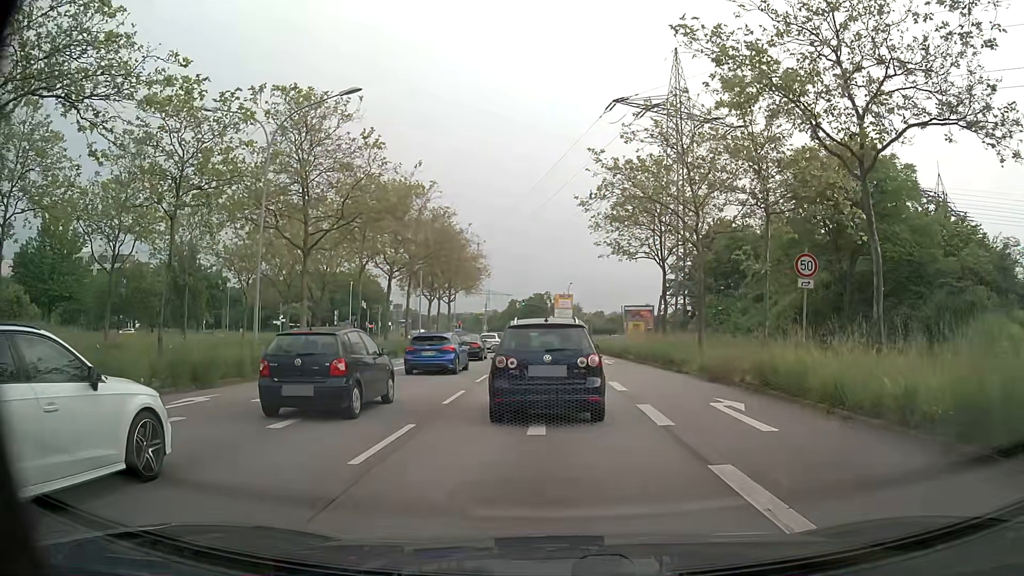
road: primary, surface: asphalt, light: Day
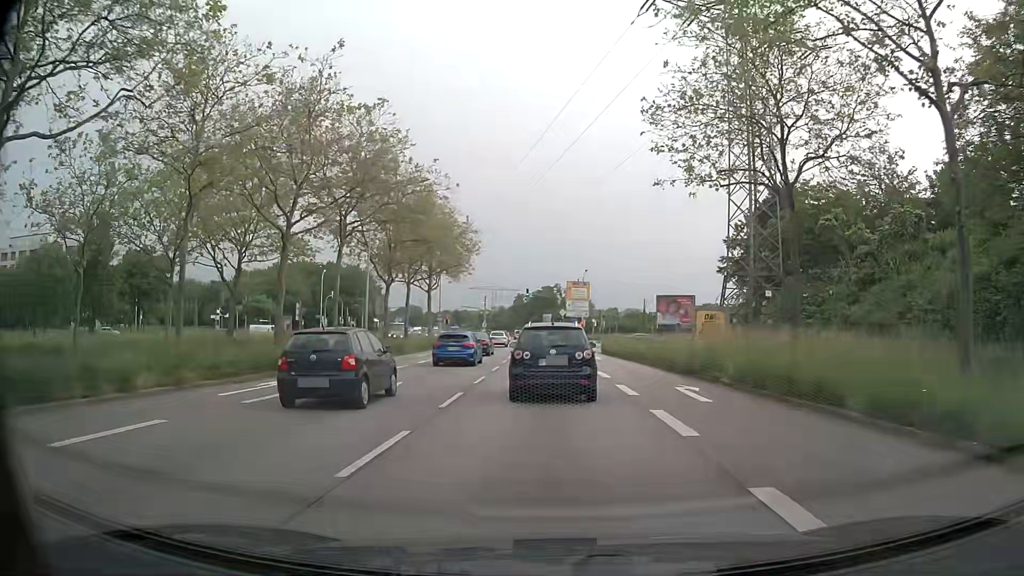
(-0.5, +19.6) m; -1°
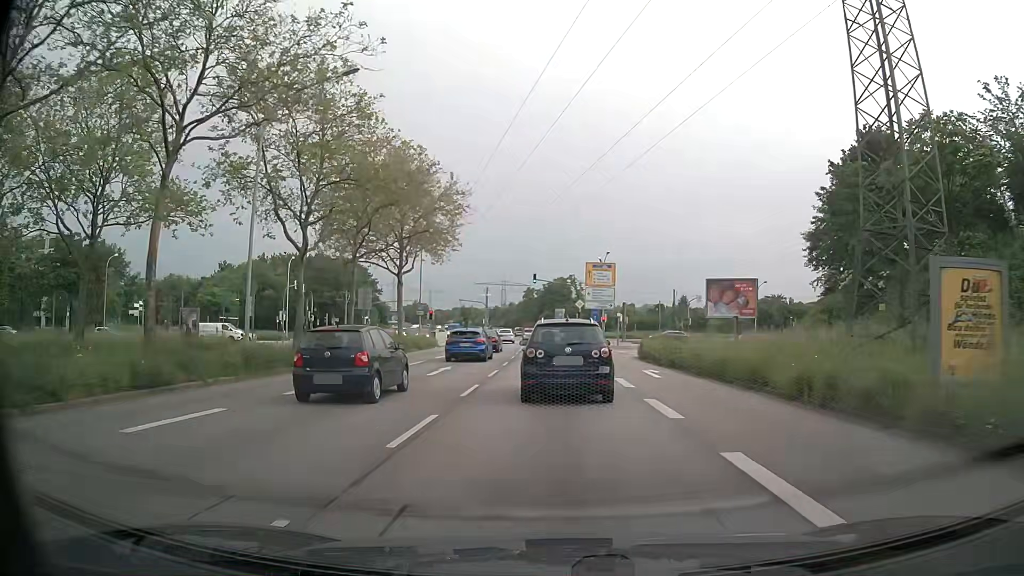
(-0.3, +16.8) m; -2°
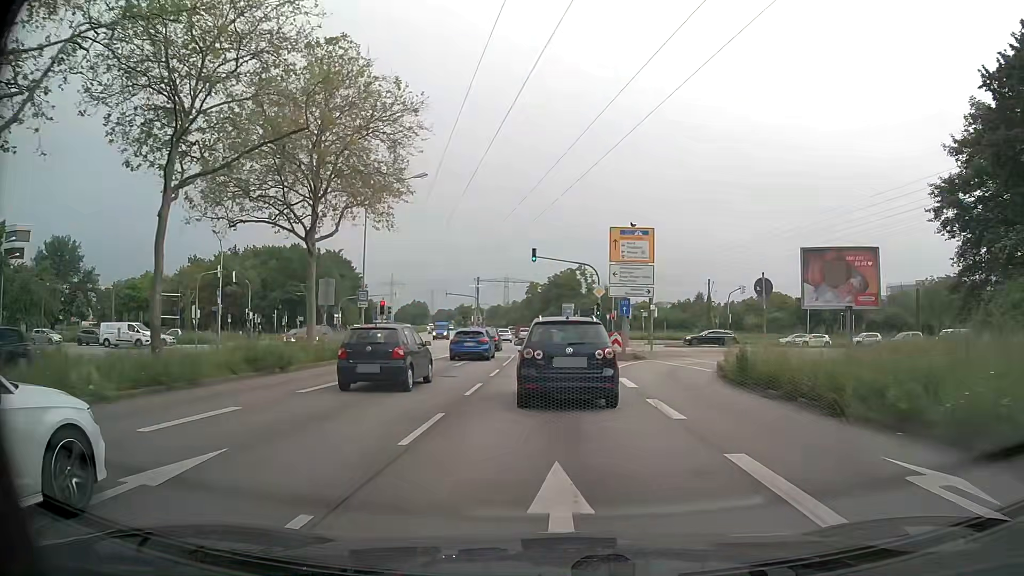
(-0.1, +18.4) m; -1°
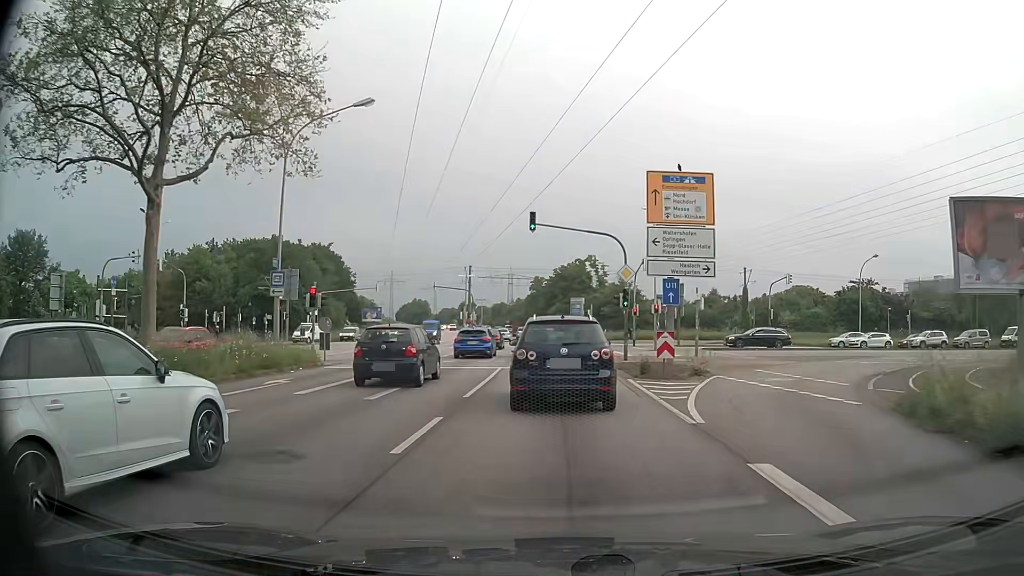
(-0.1, +12.6) m; -1°
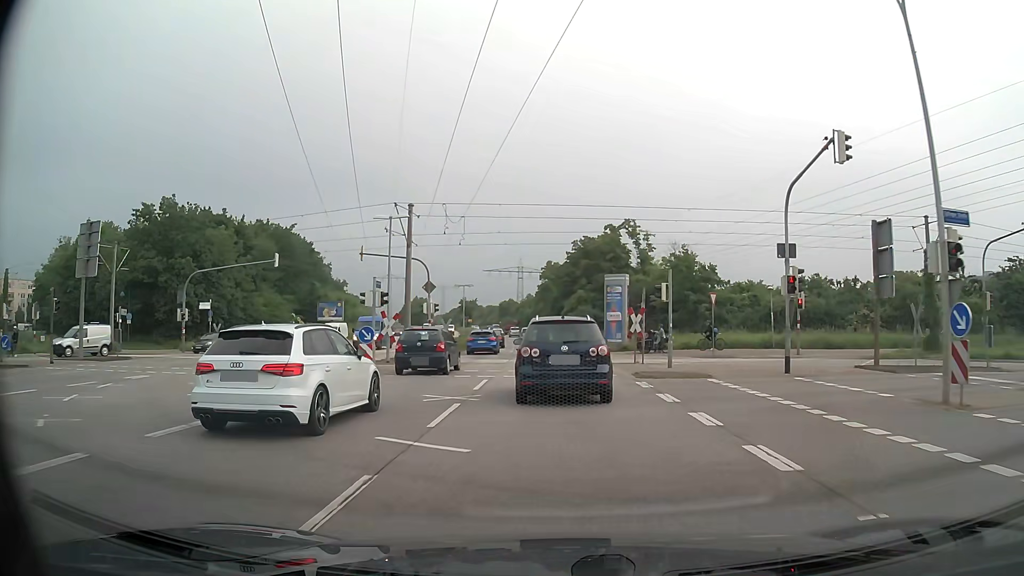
(-0.3, +32.0) m; -1°
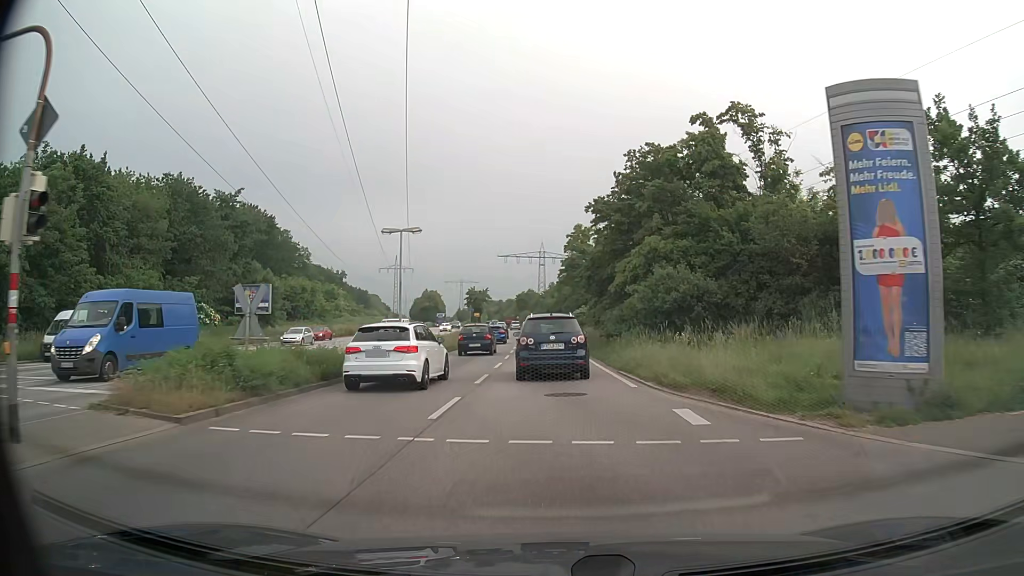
(-0.5, +33.0) m; -2°
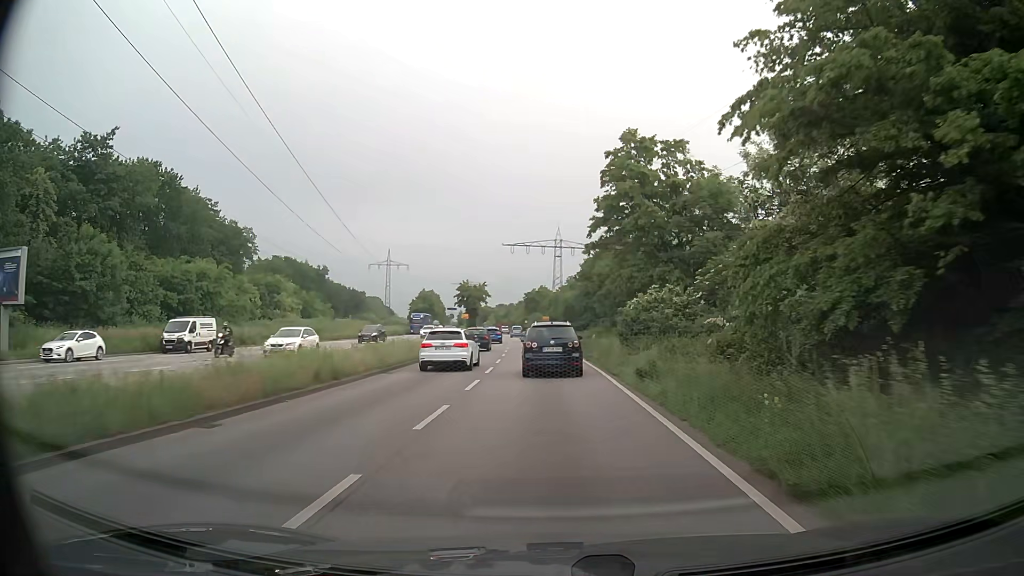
(-0.4, +36.5) m; -1°
(0, +10) (0, +20) (0, +30) (-1, +40) (-1, +50) (-2, +60) (-3, +70) (-4, +80) (-5, +90) (-6, +100) m
